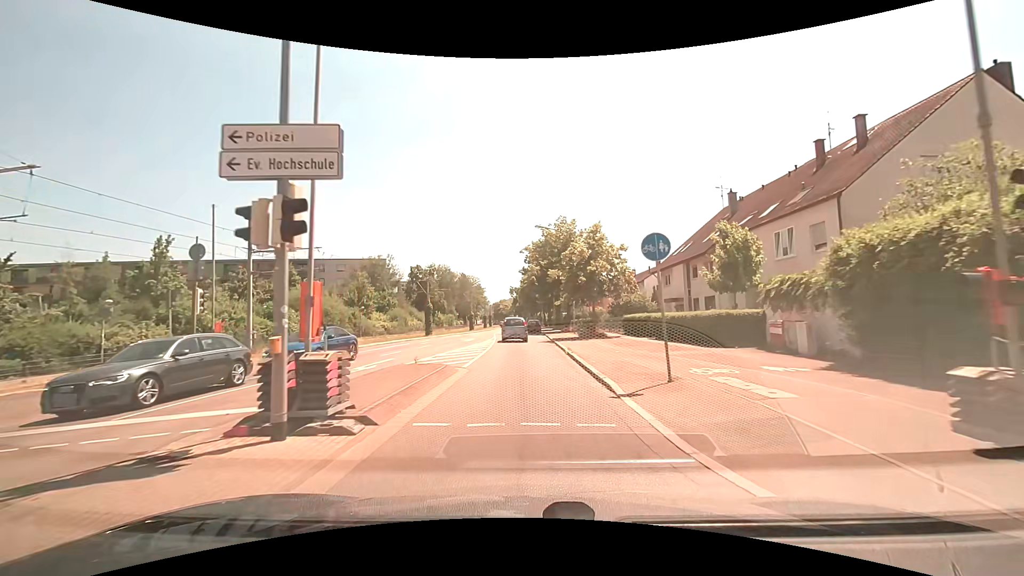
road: tertiary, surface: asphalt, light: Day
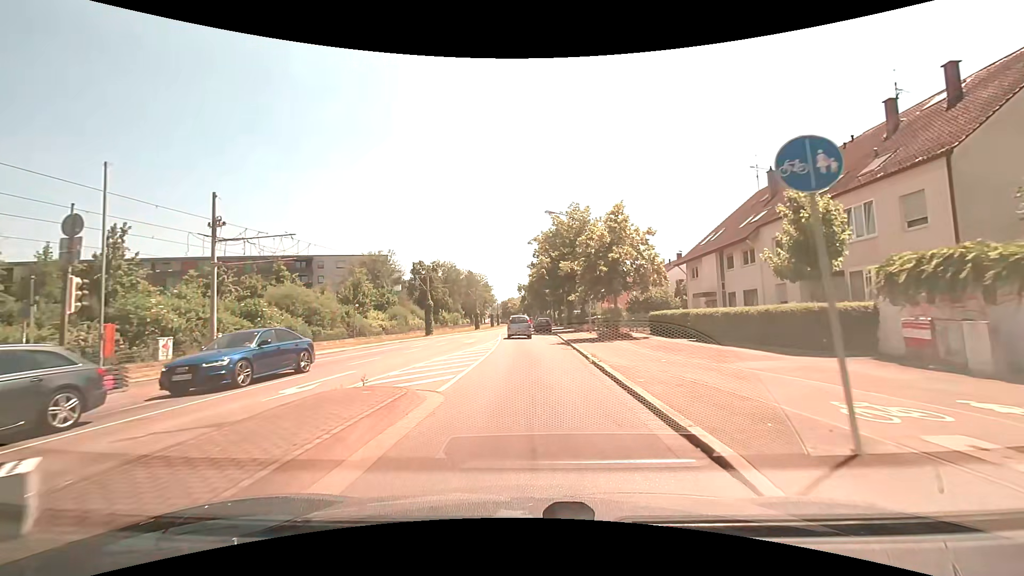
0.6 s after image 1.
(-0.1, +5.3) m; -1°
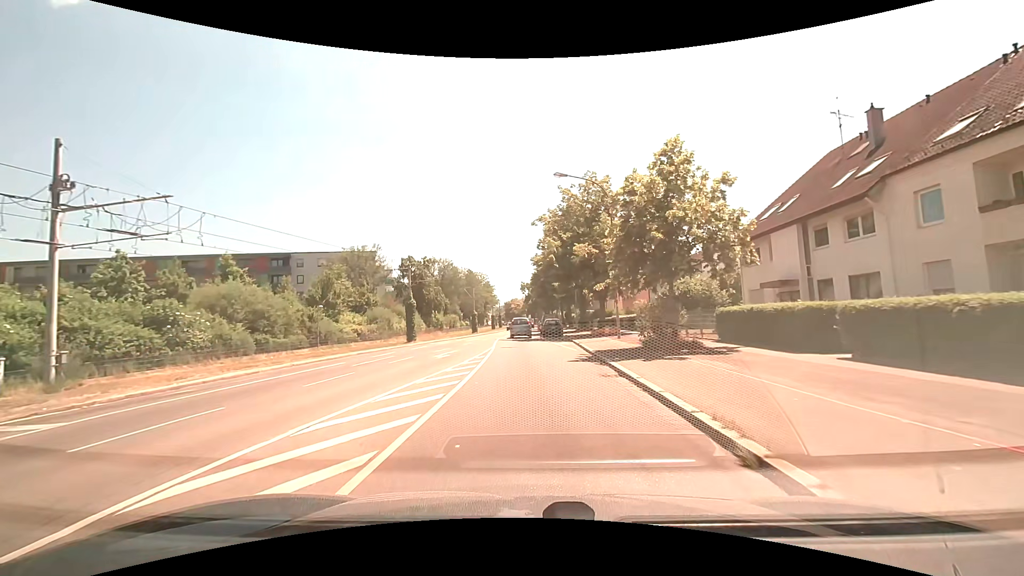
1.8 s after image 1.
(-0.1, +10.7) m; -1°
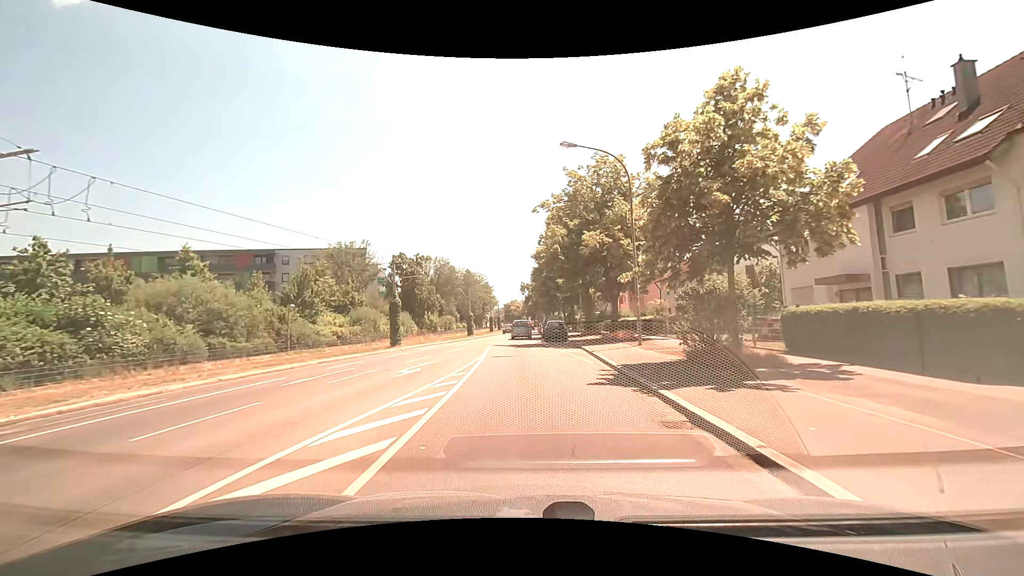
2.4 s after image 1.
(0.0, +5.5) m; 0°
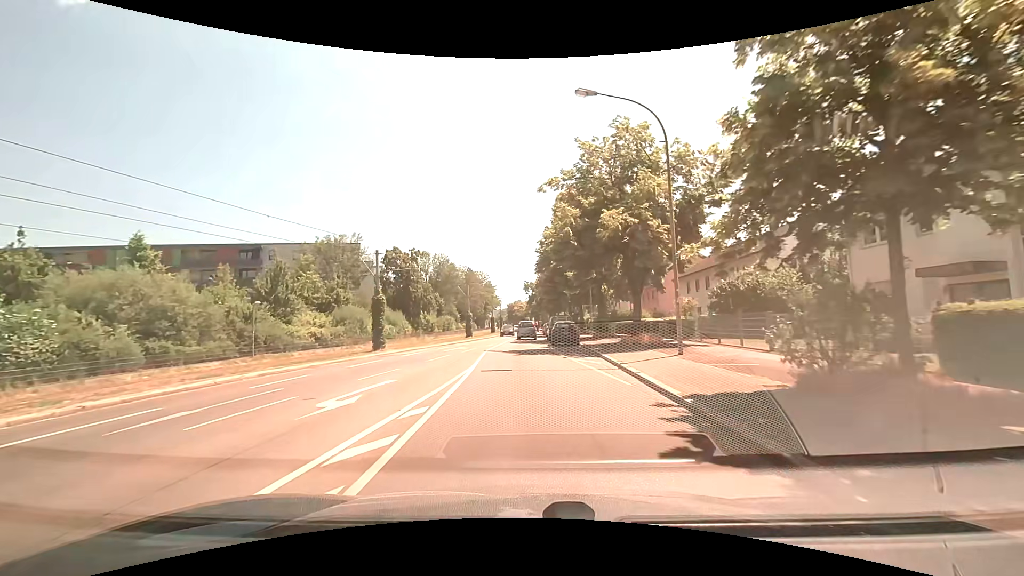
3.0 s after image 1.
(0.0, +5.7) m; 0°
